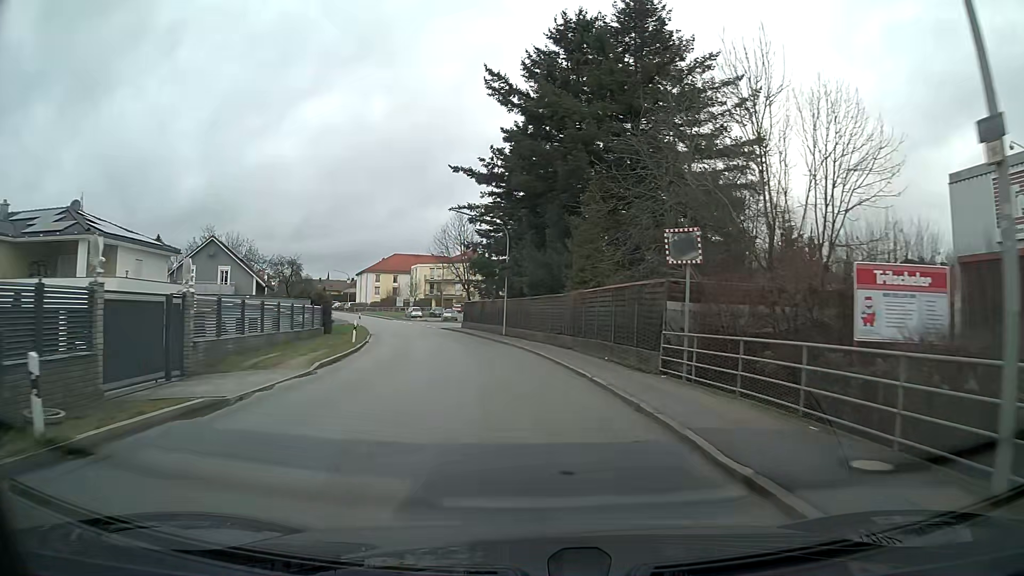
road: tertiary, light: Day
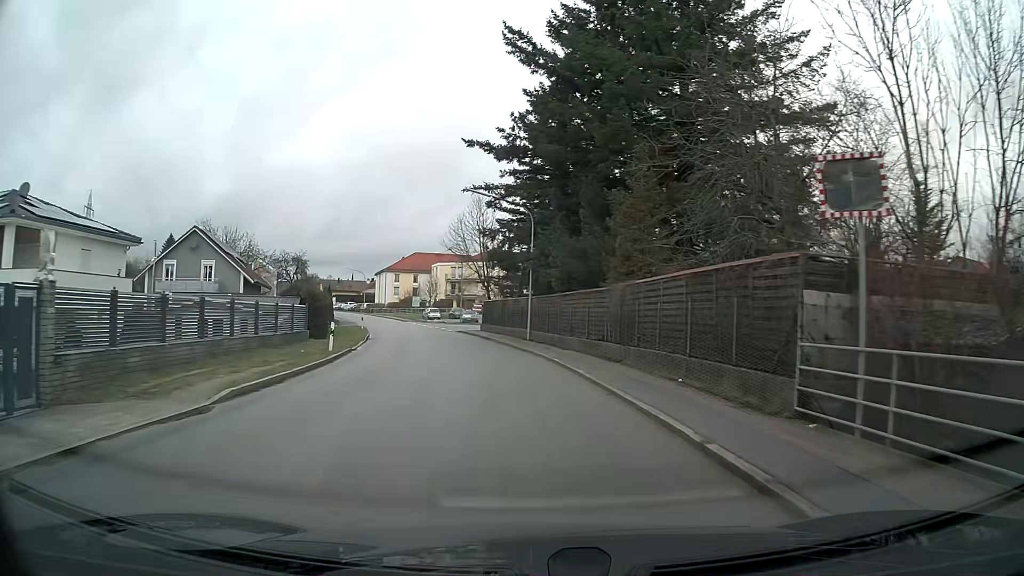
(-0.1, +7.3) m; -2°
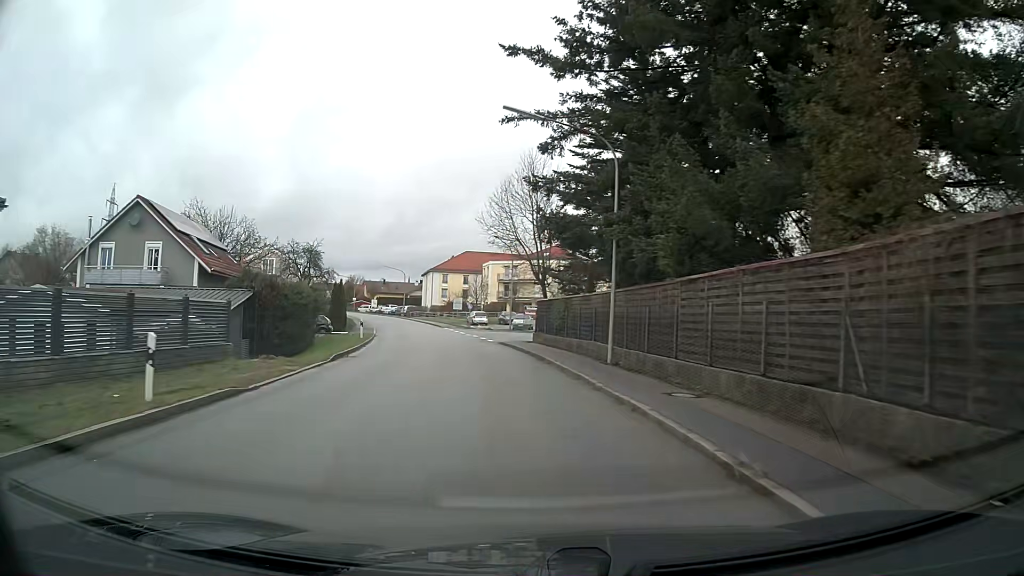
(-0.6, +14.6) m; -5°
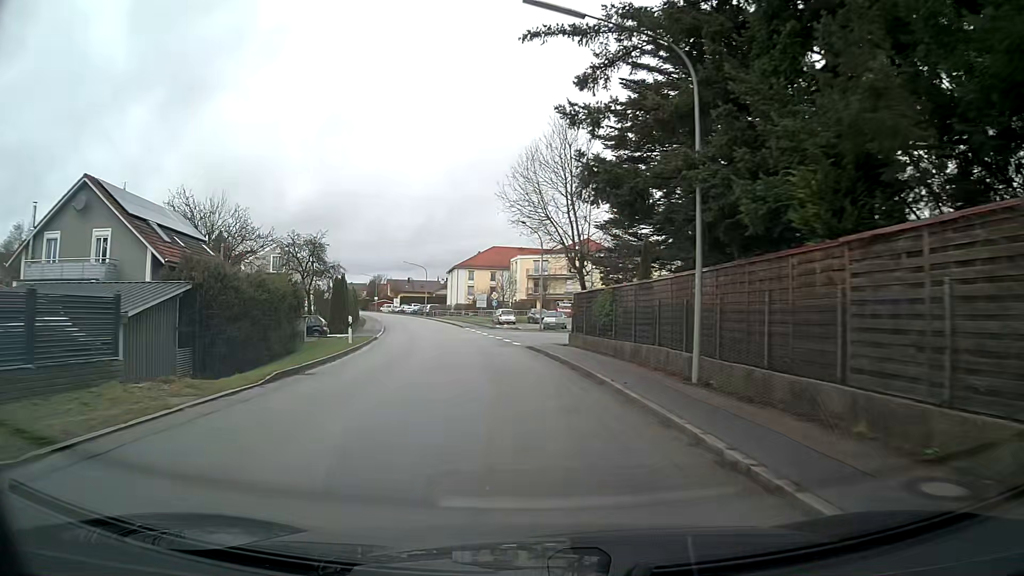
(-0.2, +7.3) m; -3°
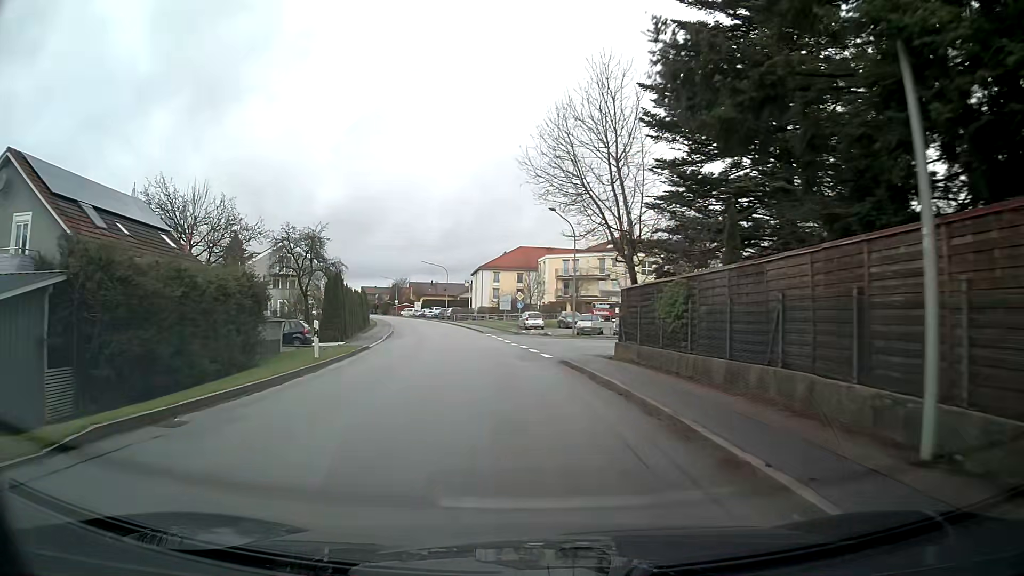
(-0.1, +7.3) m; -2°
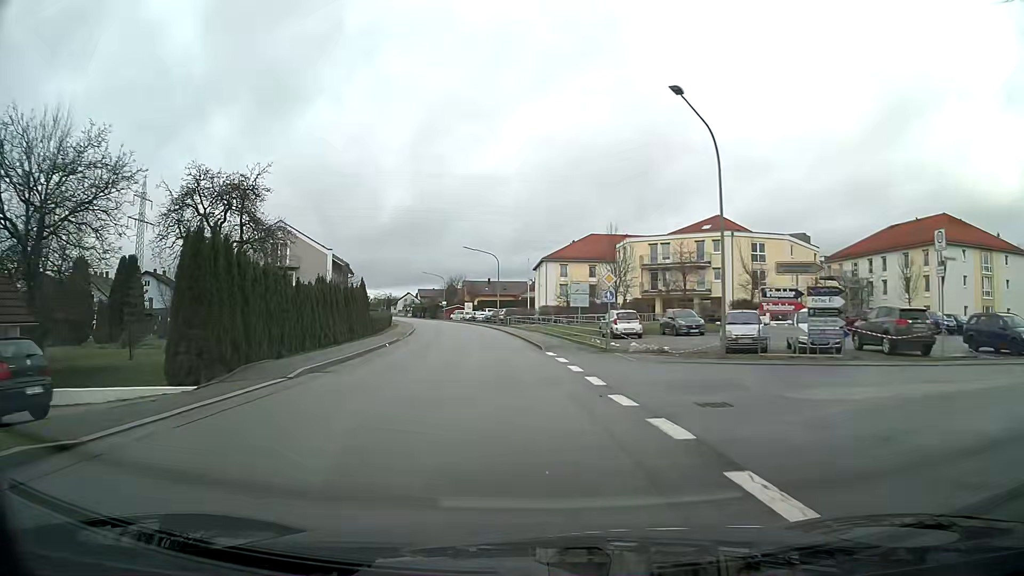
(-1.1, +21.7) m; -6°
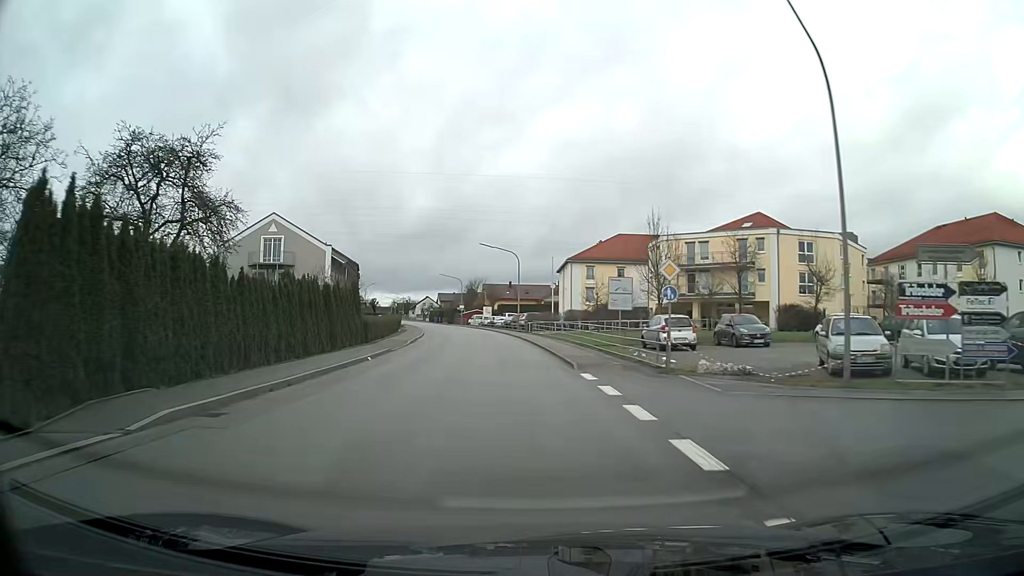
(-0.1, +7.1) m; -2°
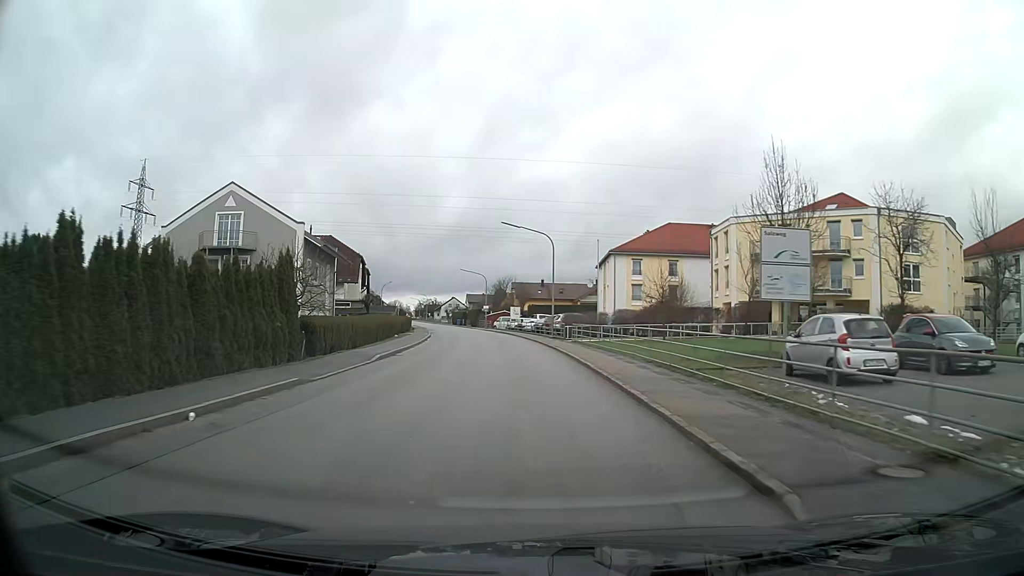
(-0.3, +14.1) m; -2°
